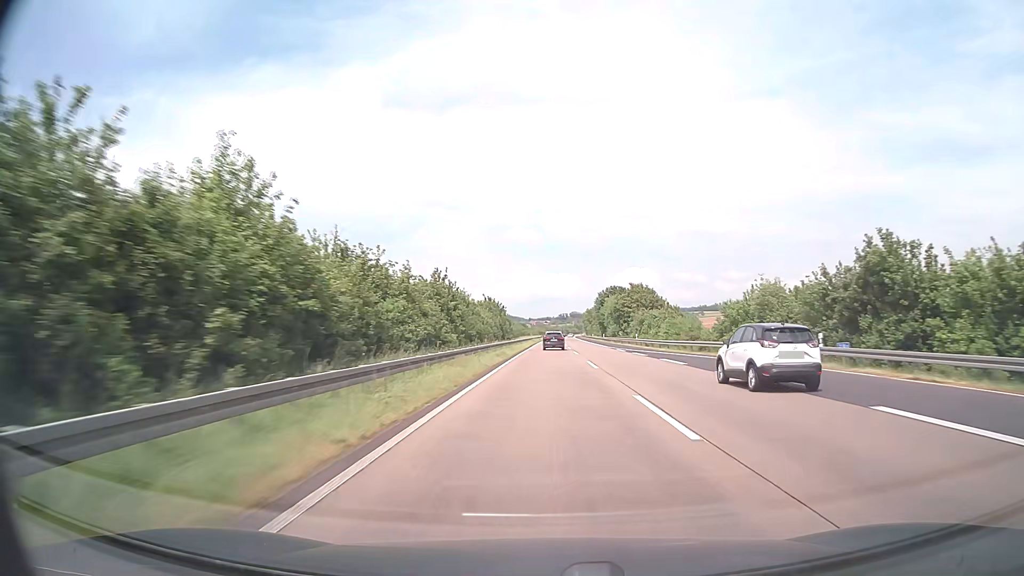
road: motorway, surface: asphalt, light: Day
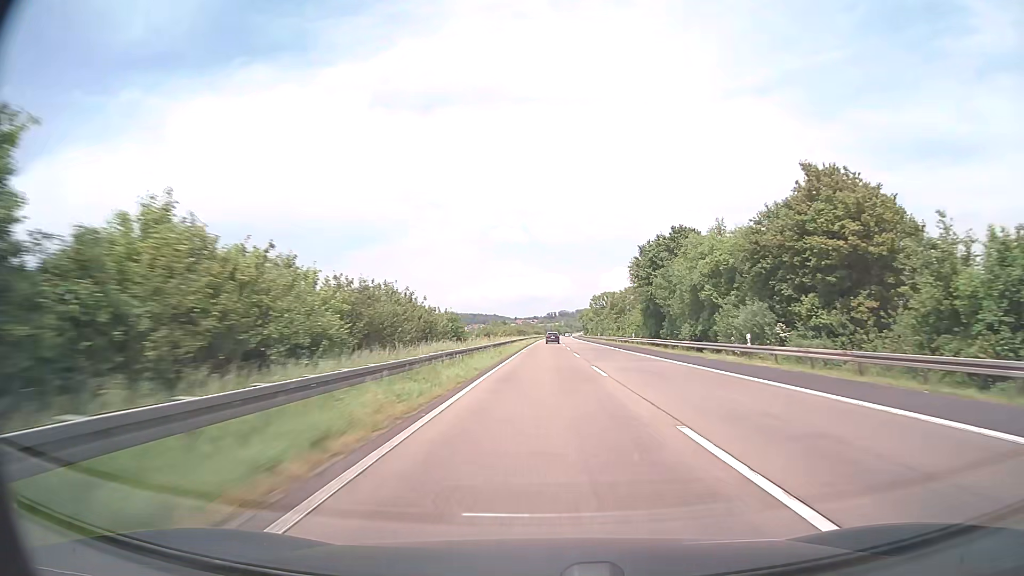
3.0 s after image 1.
(+1.0, +95.1) m; +1°
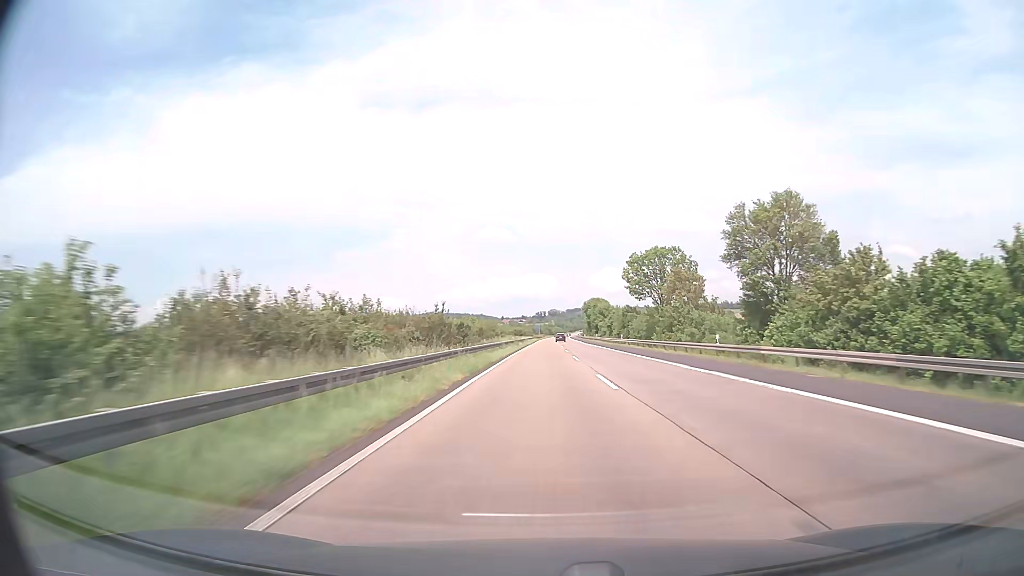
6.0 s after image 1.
(+0.7, +95.1) m; +1°
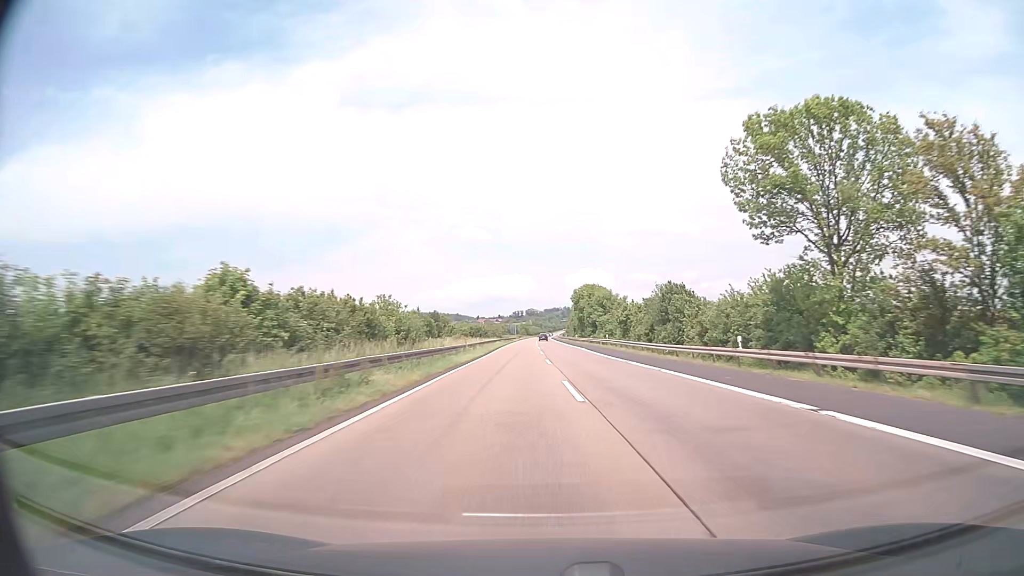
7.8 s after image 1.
(+0.7, +57.0) m; +2°
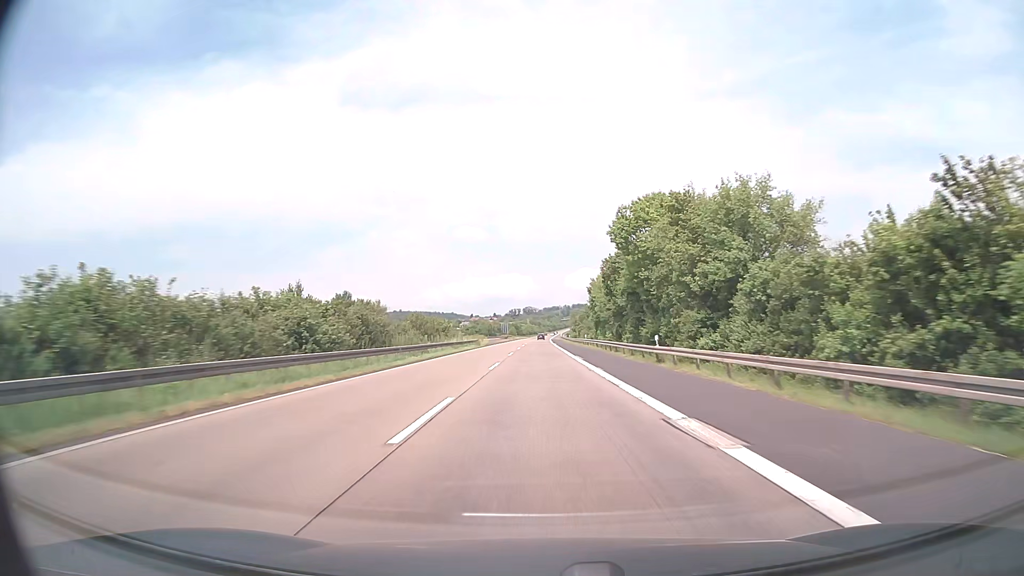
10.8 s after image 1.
(+1.1, +95.0) m; 0°
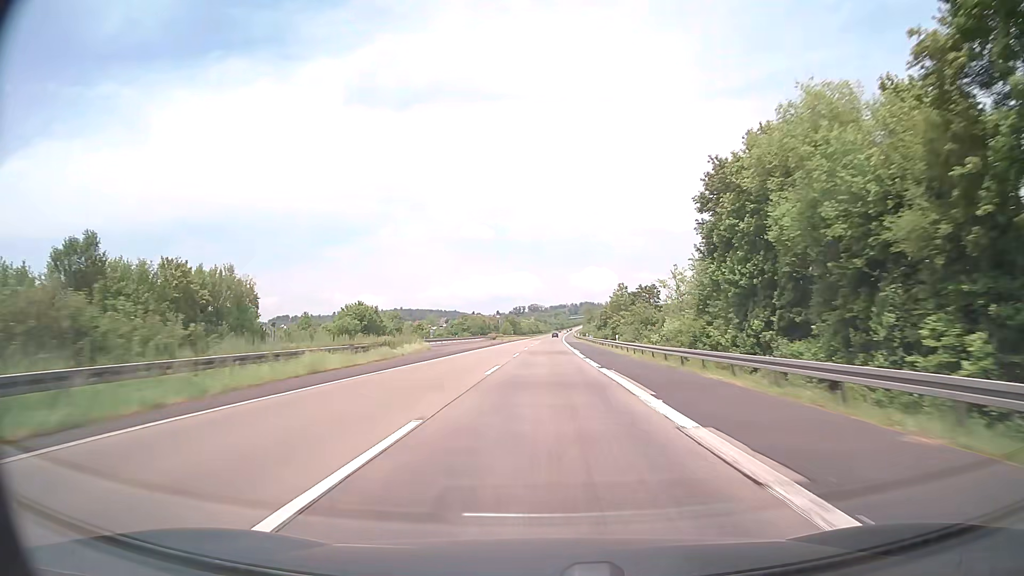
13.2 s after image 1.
(-0.7, +76.1) m; -1°
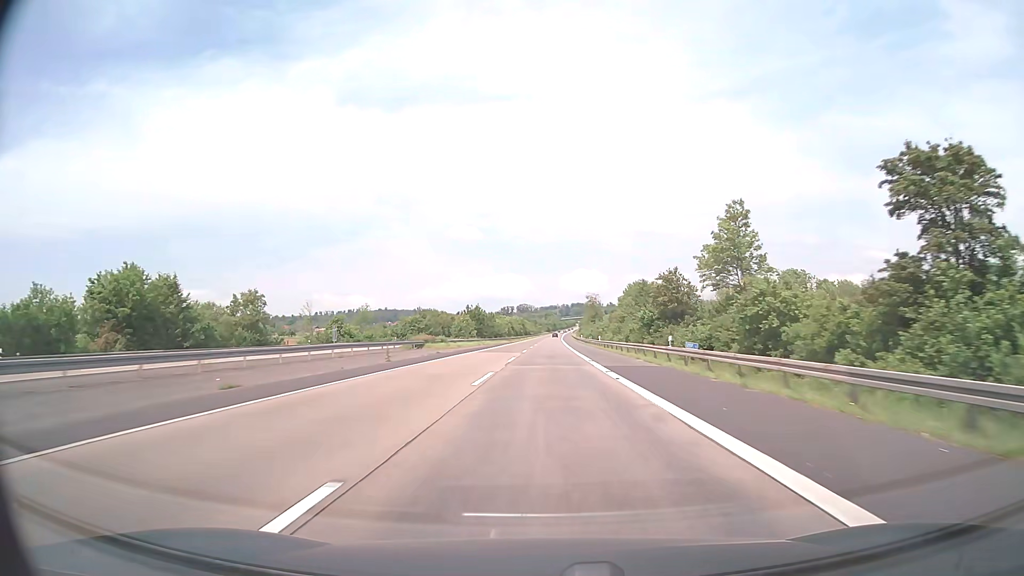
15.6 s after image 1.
(+0.4, +76.0) m; +1°
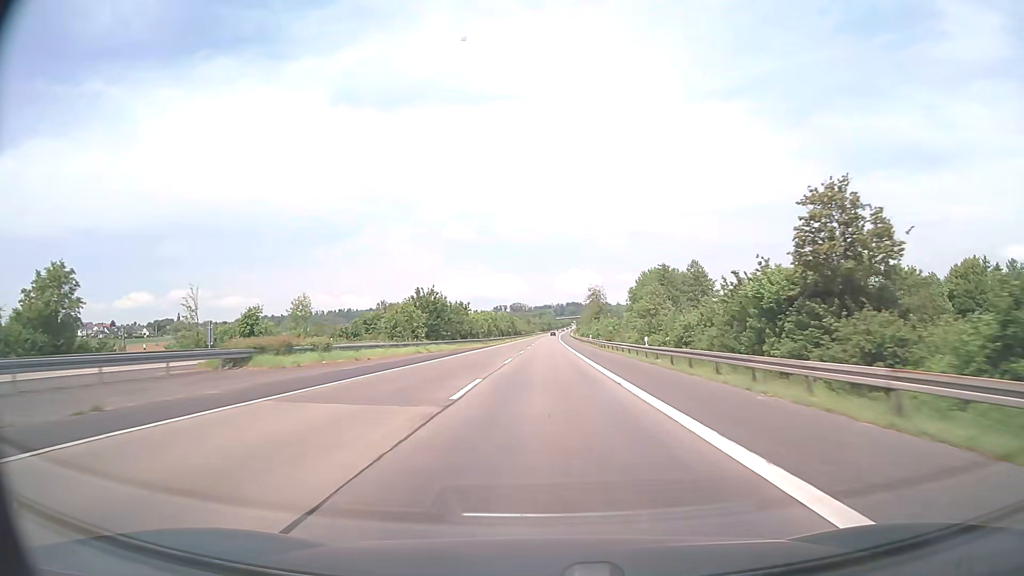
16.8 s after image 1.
(+0.2, +38.0) m; +1°
(0, +10) (0, +20) (0, +30) (0, +40) (0, +50) (0, +60) (0, +70) (0, +80) (+1, +90) (+1, +100) m
